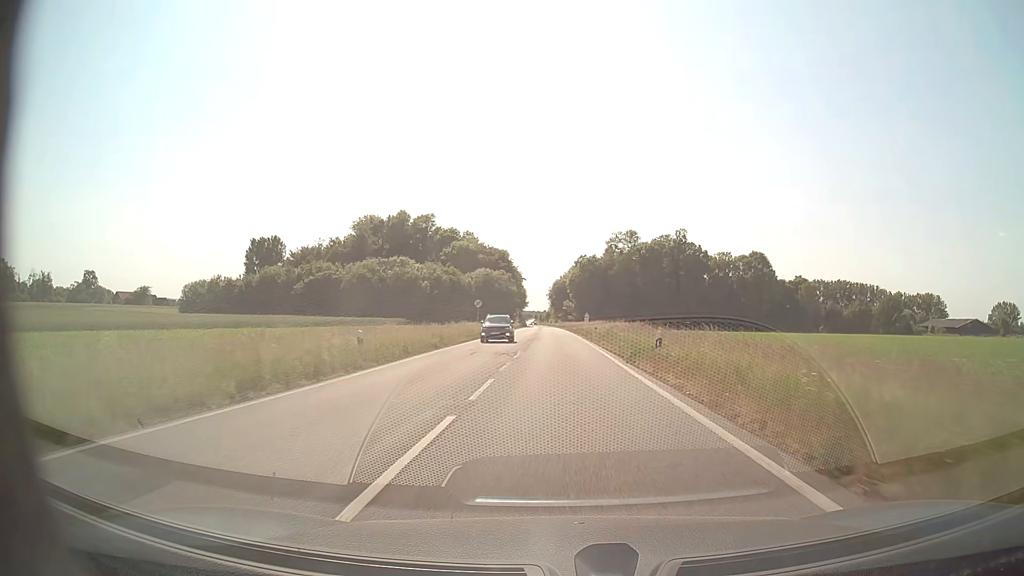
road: secondary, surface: asphalt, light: Day
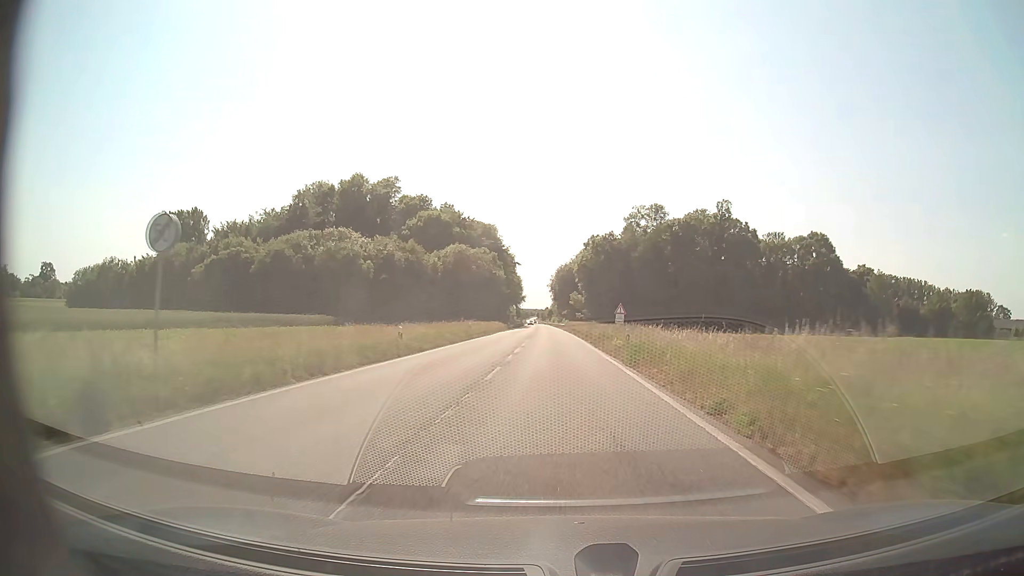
(-0.2, +45.1) m; 0°
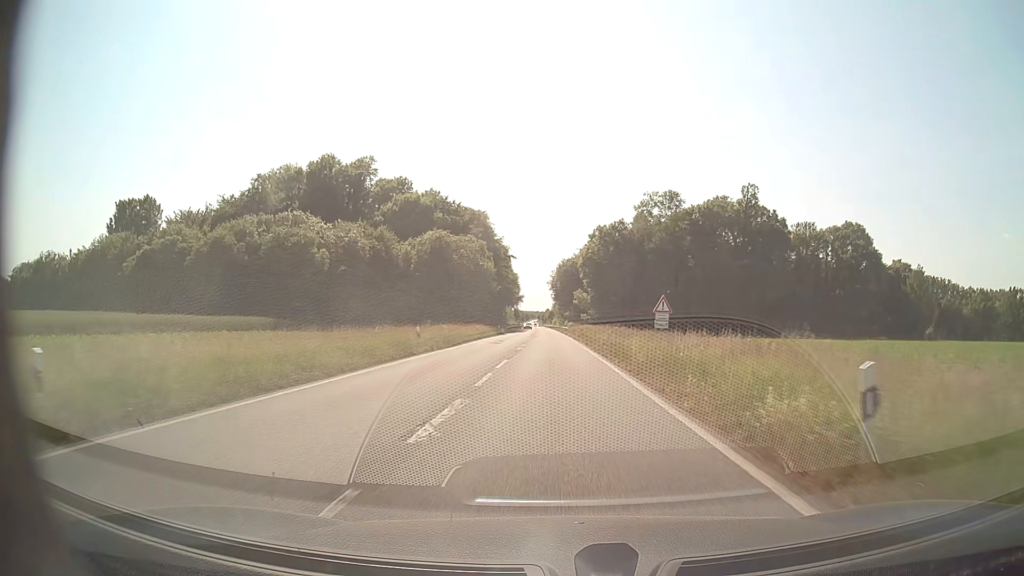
(0.0, +19.3) m; 0°
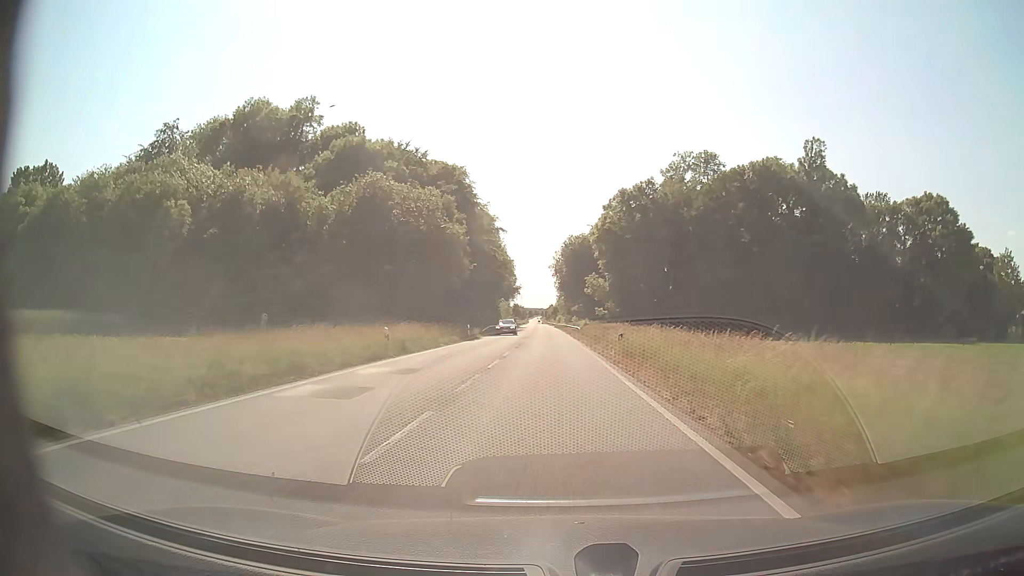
(-0.1, +31.6) m; 0°
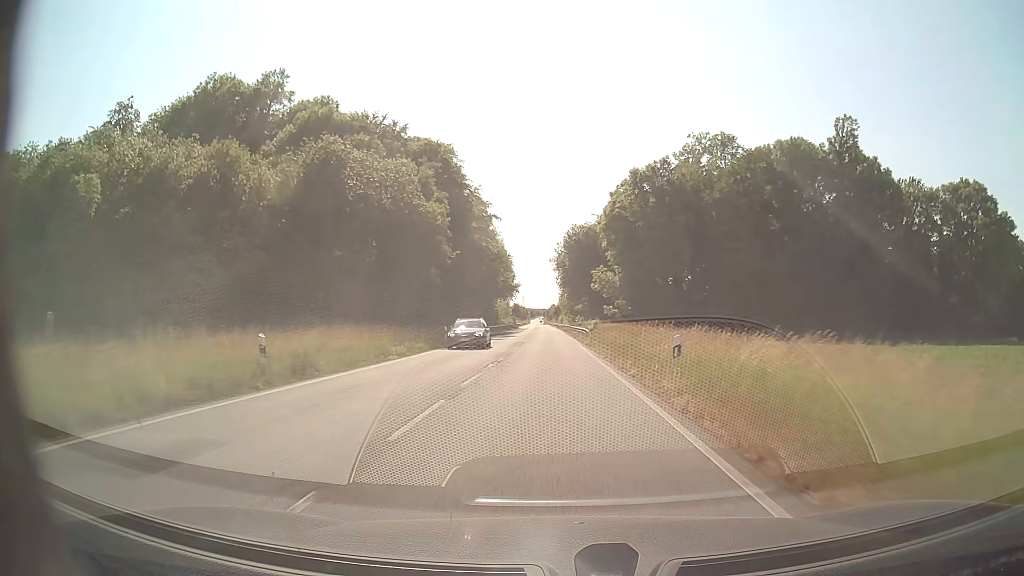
(0.0, +11.2) m; 0°
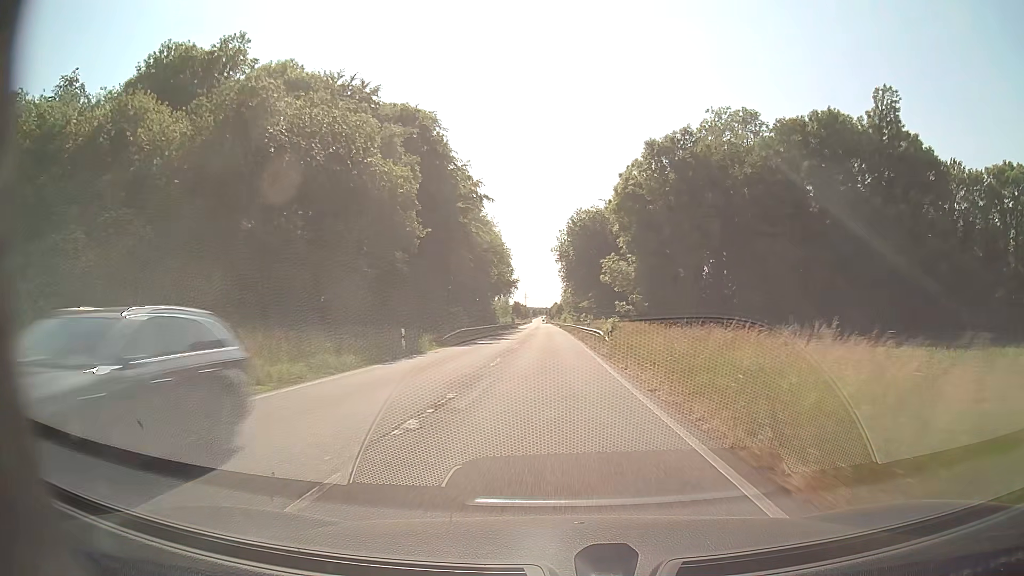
(0.0, +11.5) m; 0°
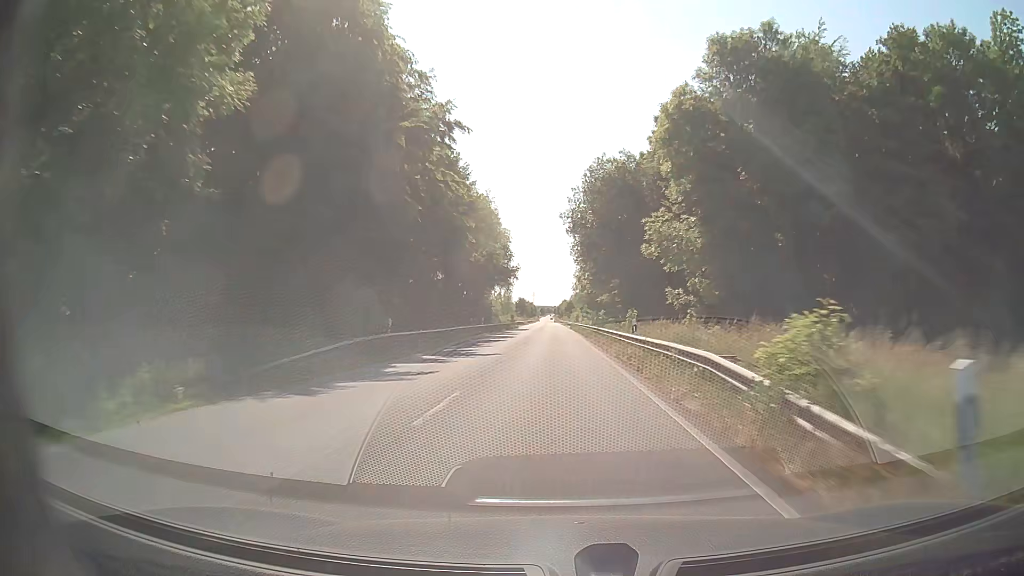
(-0.1, +23.7) m; -1°
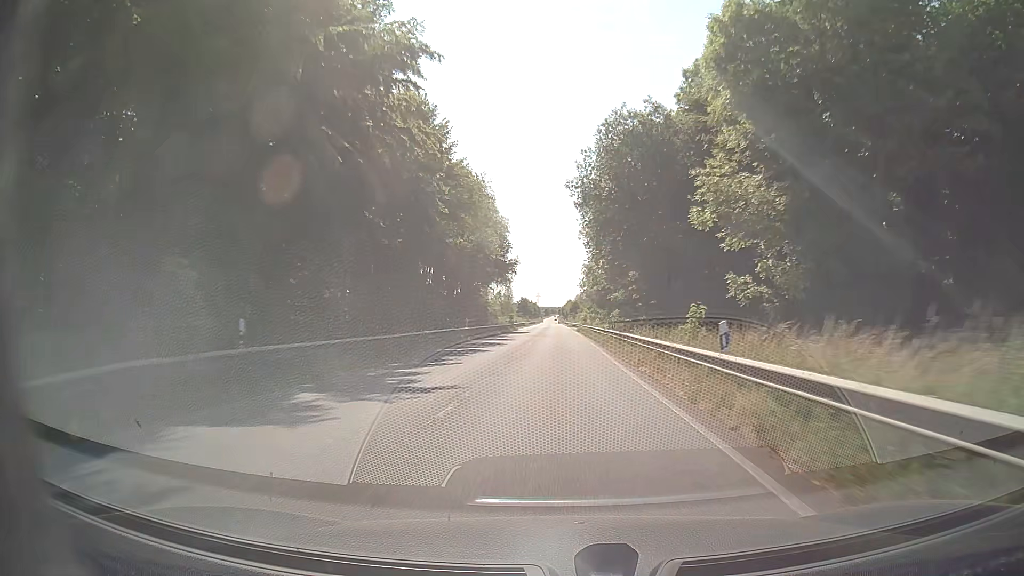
(0.0, +12.2) m; 0°
(0, +10) (0, +20) (0, +30) (0, +40) (0, +50) (0, +60) (0, +70) (0, +80) (0, +90) (0, +100) m
